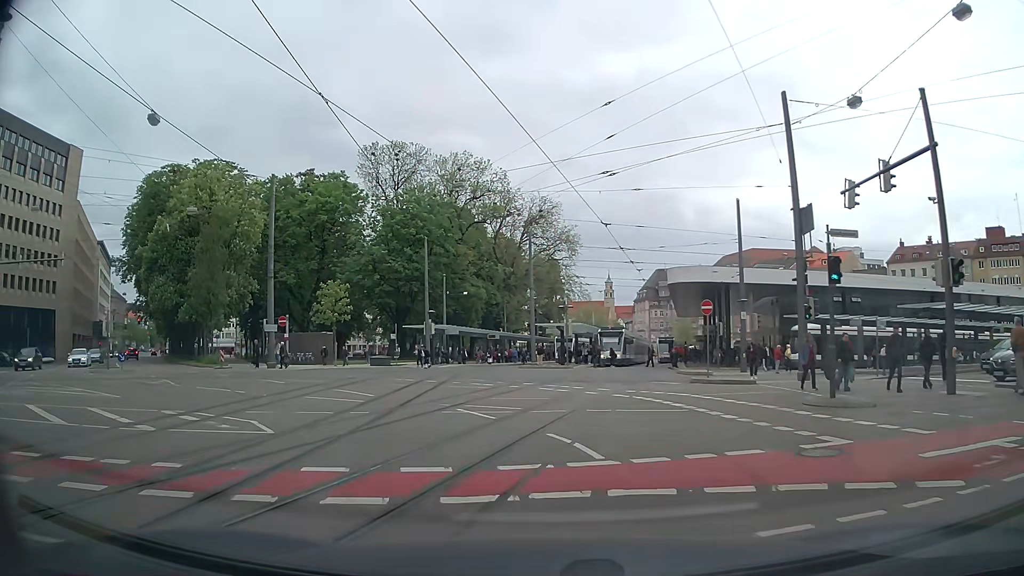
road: tertiary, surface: asphalt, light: Day
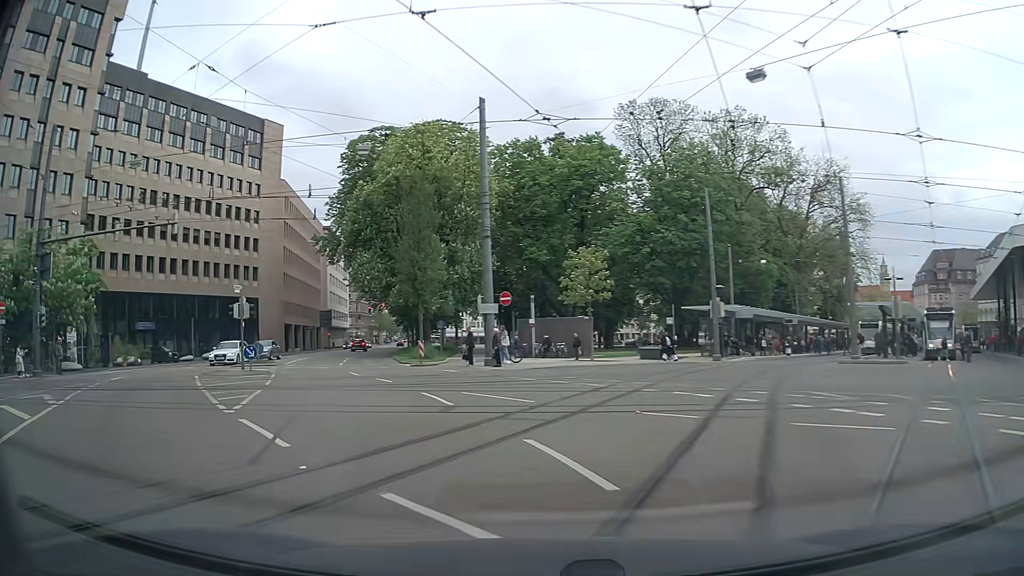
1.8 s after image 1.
(-2.2, +13.6) m; -21°
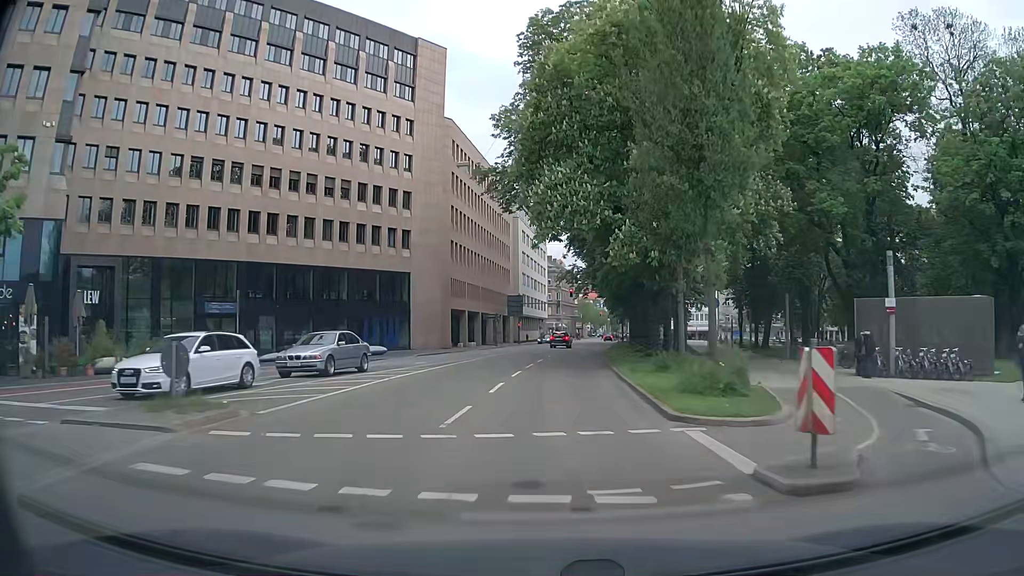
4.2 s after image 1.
(-7.0, +25.7) m; -20°
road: secondary
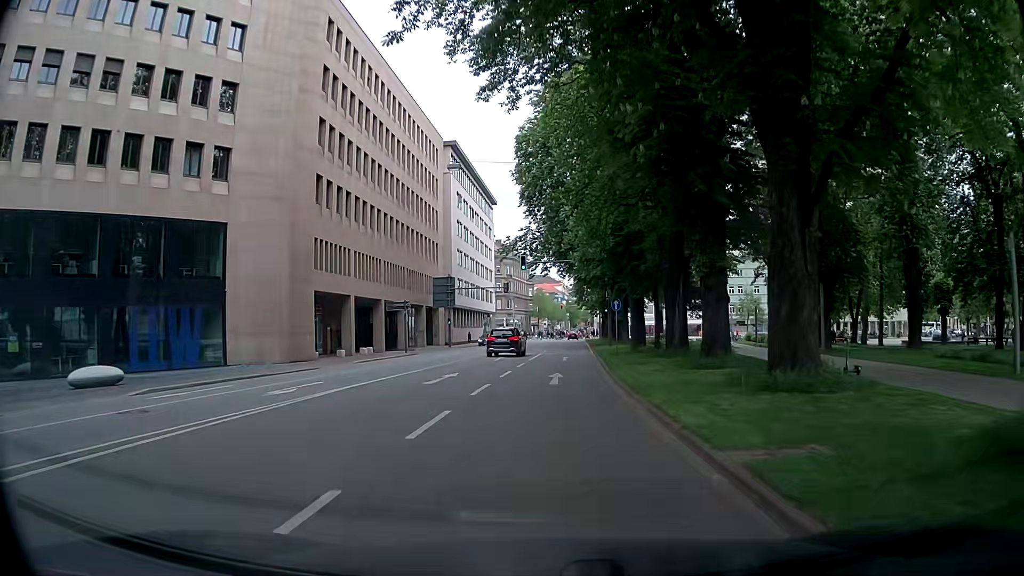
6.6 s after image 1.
(+1.3, +30.4) m; +4°
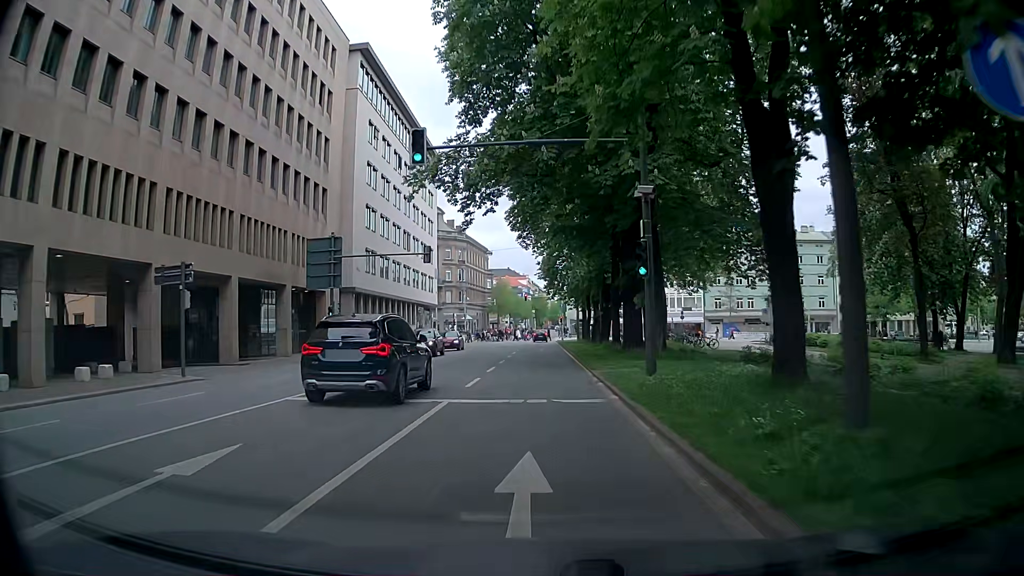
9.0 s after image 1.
(+1.1, +29.7) m; +5°
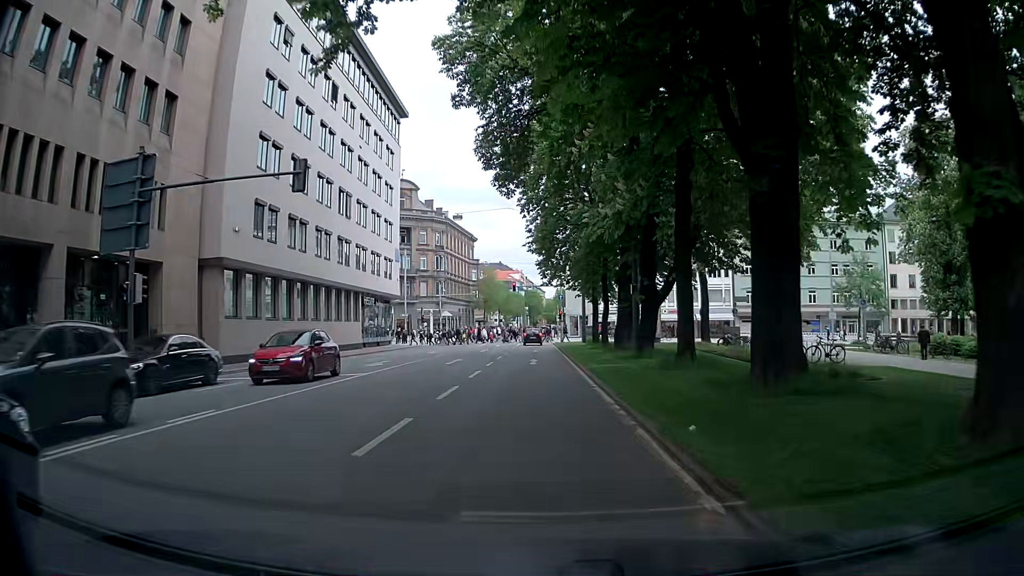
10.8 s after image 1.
(-0.4, +20.9) m; -1°
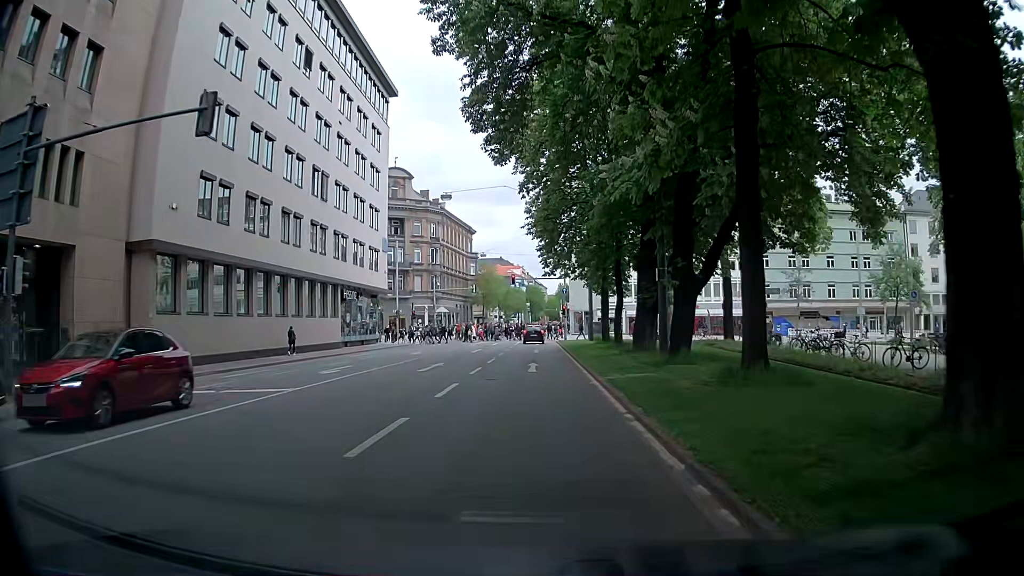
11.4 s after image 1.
(-0.1, +6.2) m; 0°
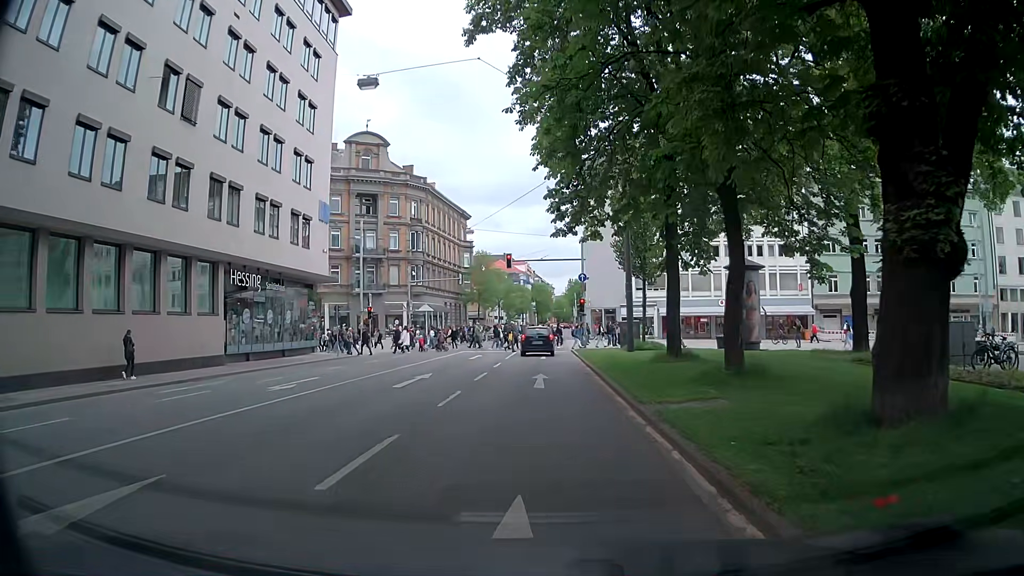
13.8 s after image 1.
(-0.2, +19.3) m; -1°
